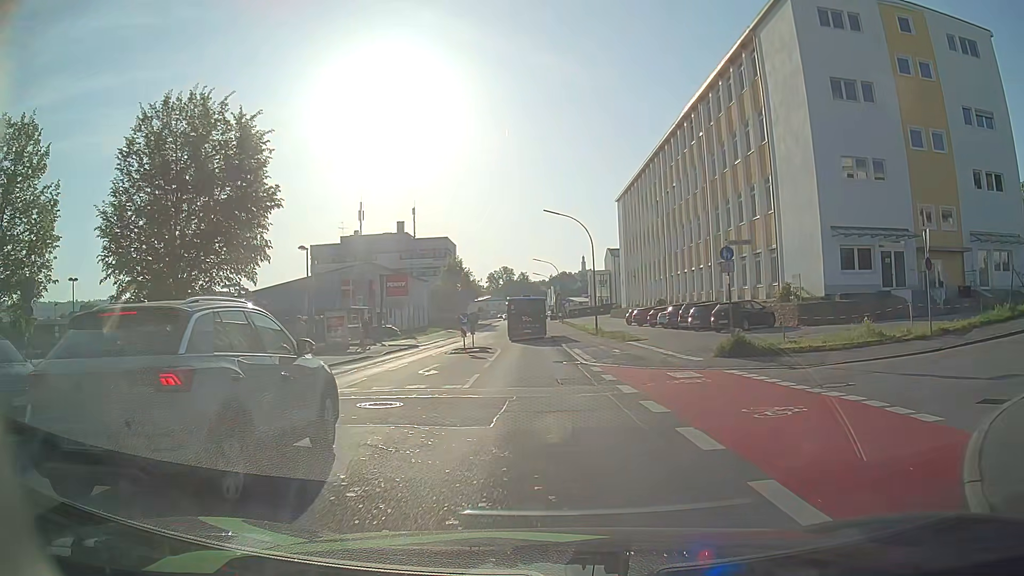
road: tertiary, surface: asphalt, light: Day
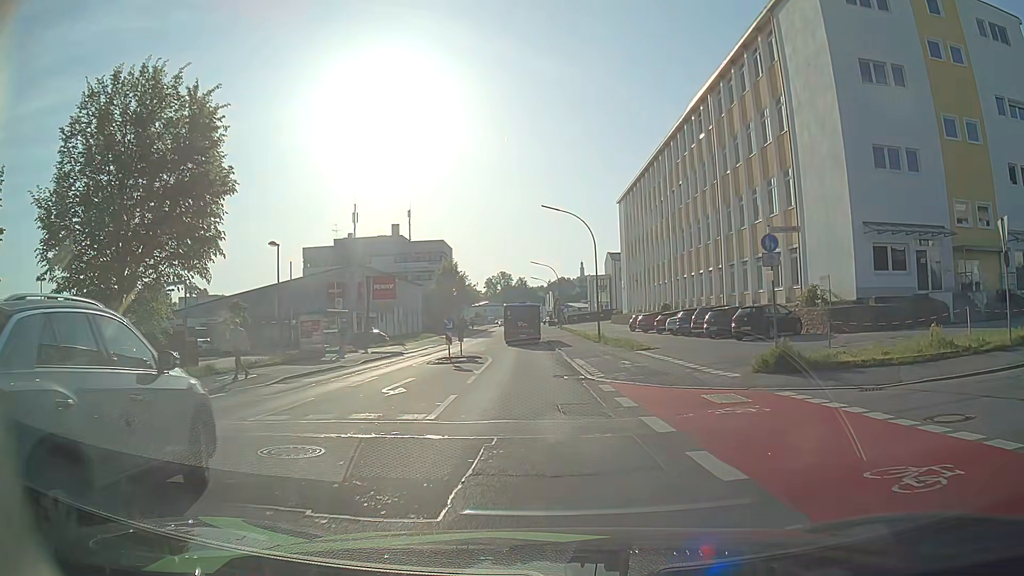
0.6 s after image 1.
(0.0, +4.0) m; 0°
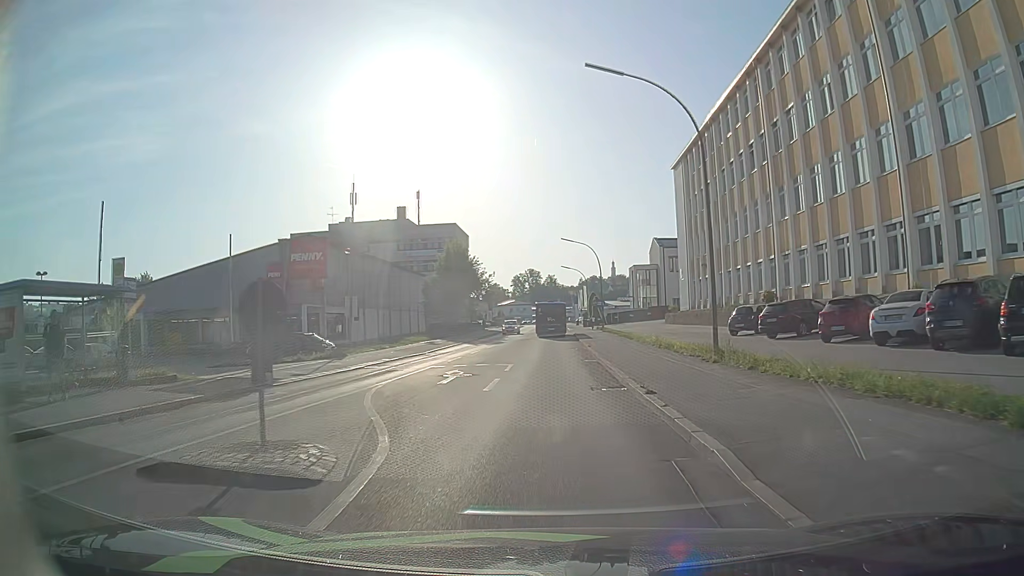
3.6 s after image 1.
(-0.5, +24.2) m; -2°
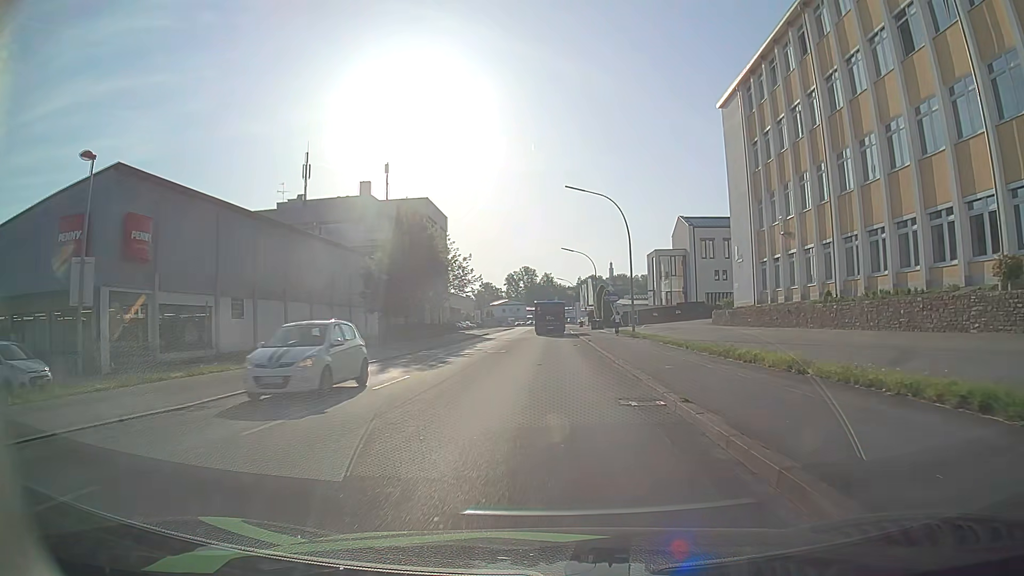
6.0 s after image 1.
(0.0, +25.2) m; 0°
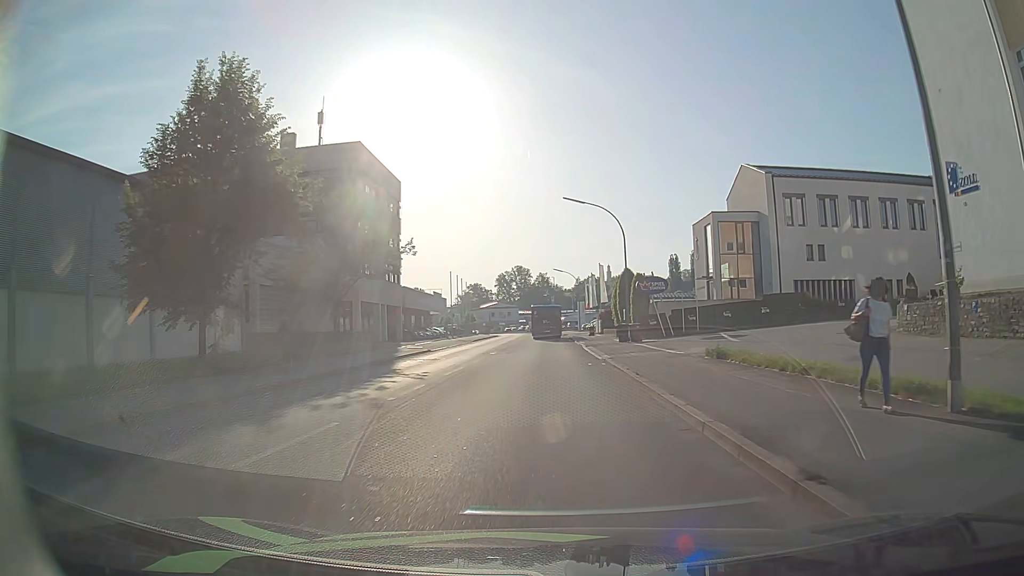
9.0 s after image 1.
(+0.4, +32.3) m; +1°
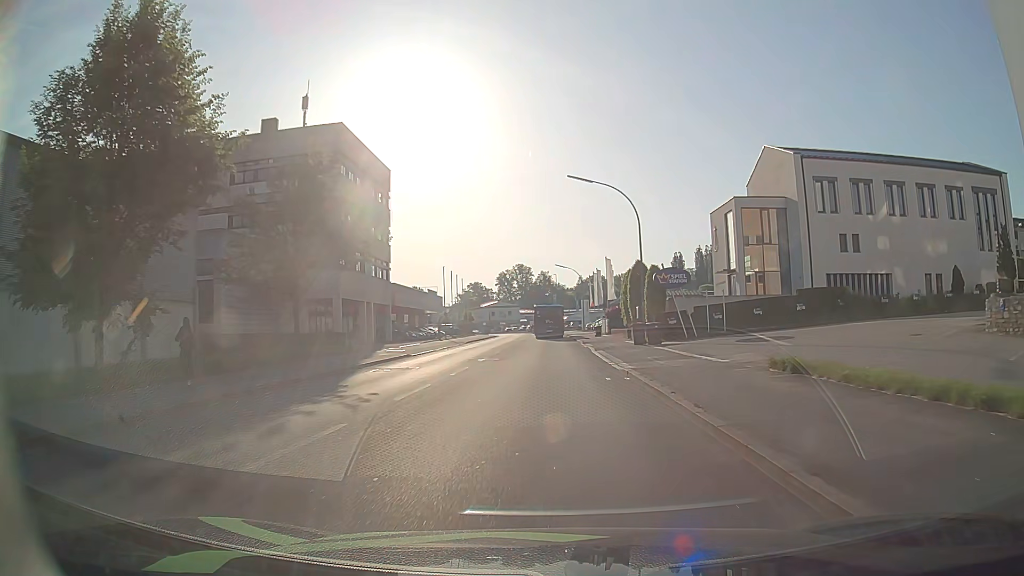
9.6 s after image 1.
(0.0, +6.2) m; 0°
(0, +10) (0, +20) (0, +30) (0, +40) (0, +50) (0, +60) (0, +70) (-1, +80) (-1, +90) (-2, +100) m
